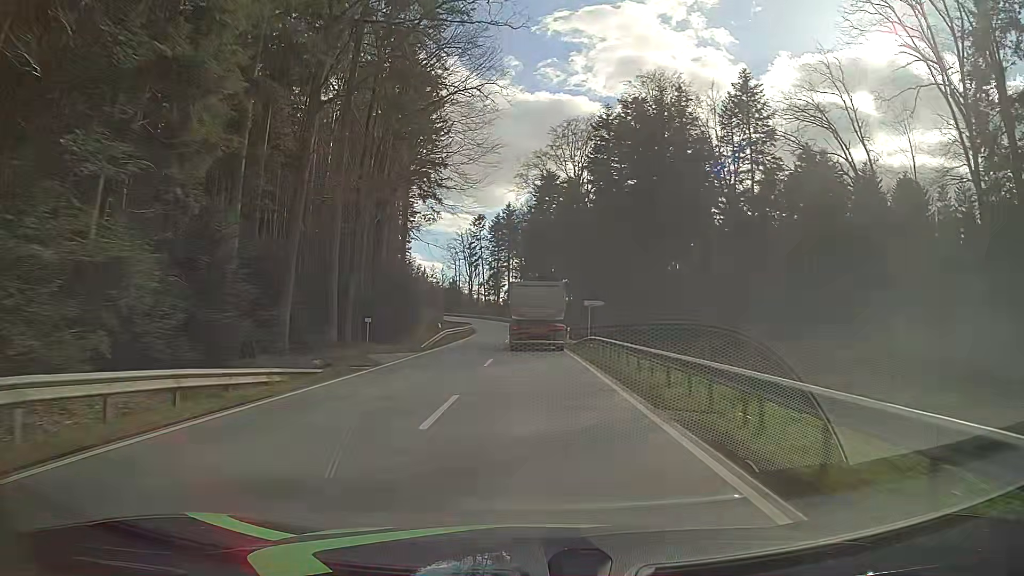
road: tertiary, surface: asphalt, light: Day
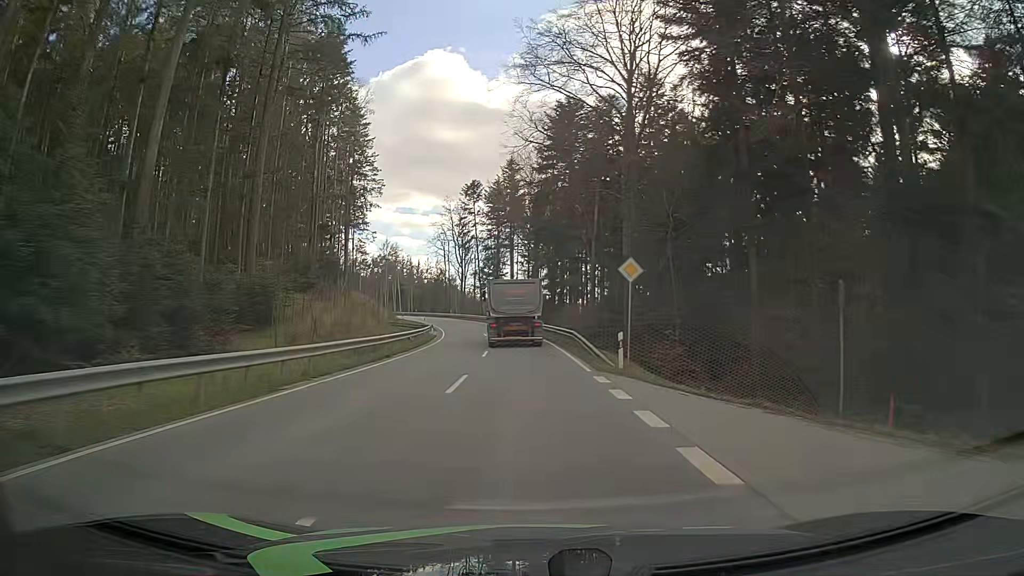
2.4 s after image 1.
(0.0, +43.8) m; 0°
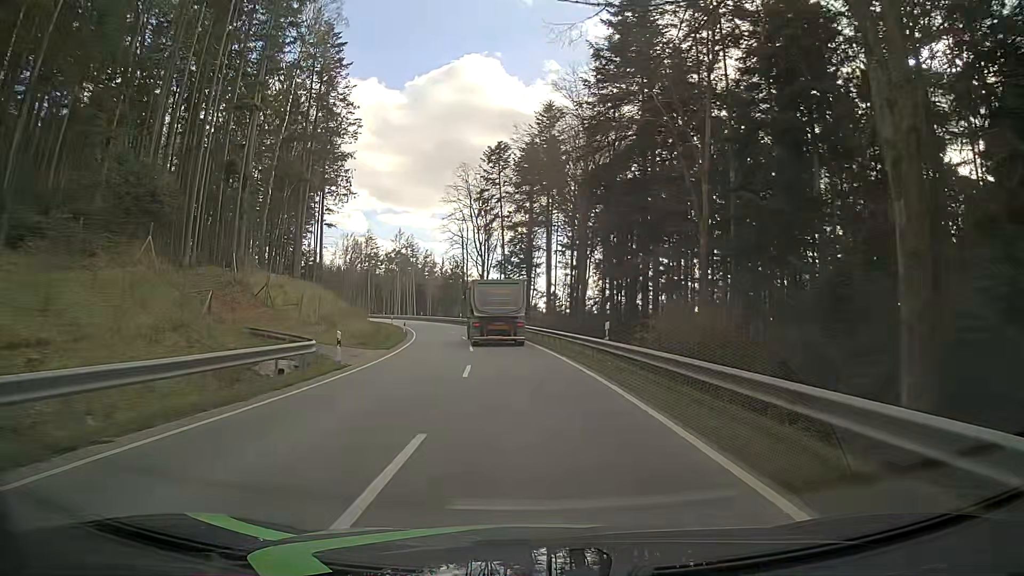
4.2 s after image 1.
(-0.9, +32.5) m; -3°
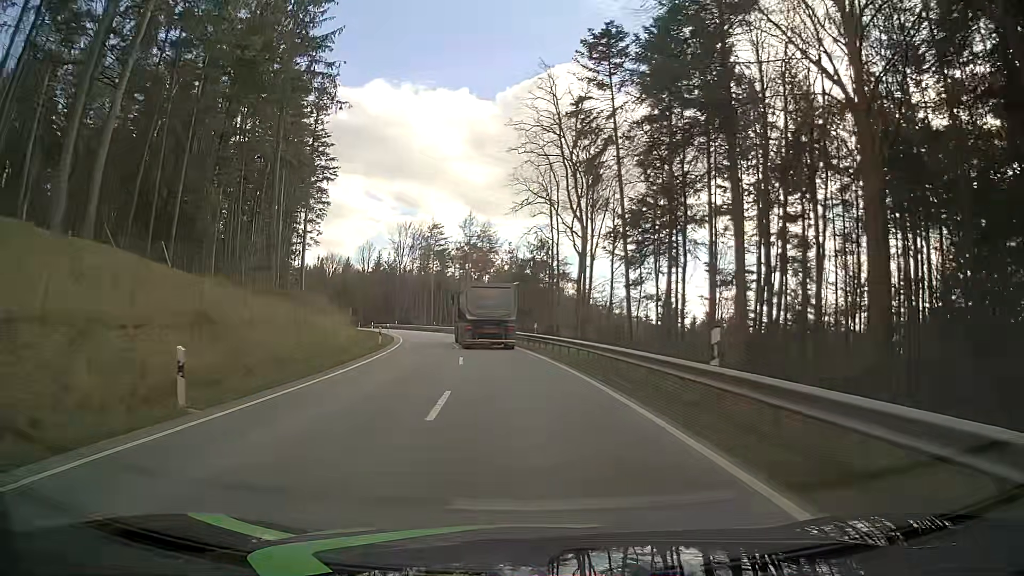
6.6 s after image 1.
(-3.2, +43.0) m; -9°
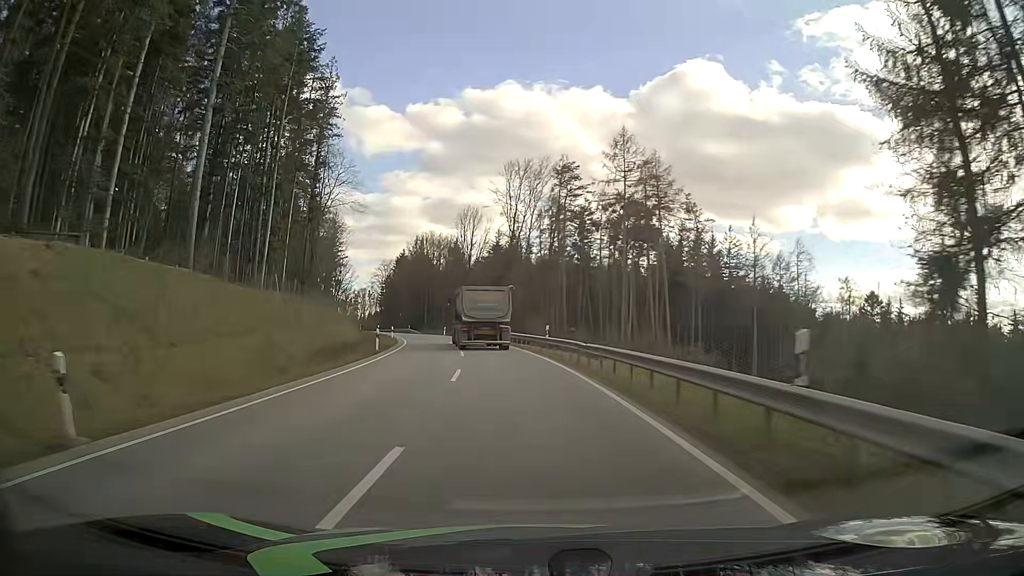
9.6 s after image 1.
(-5.4, +53.6) m; -12°
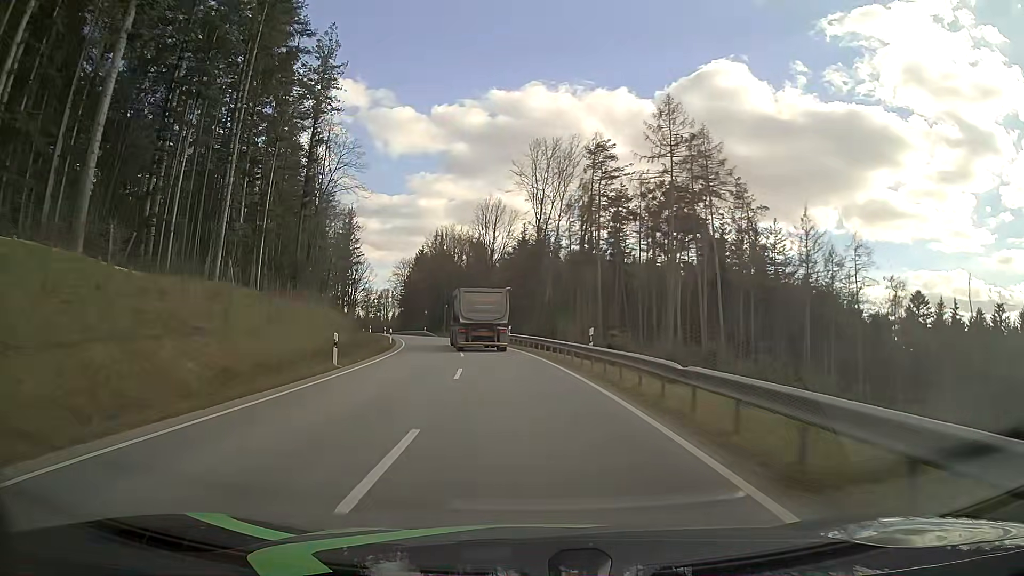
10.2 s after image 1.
(-0.3, +10.9) m; -3°
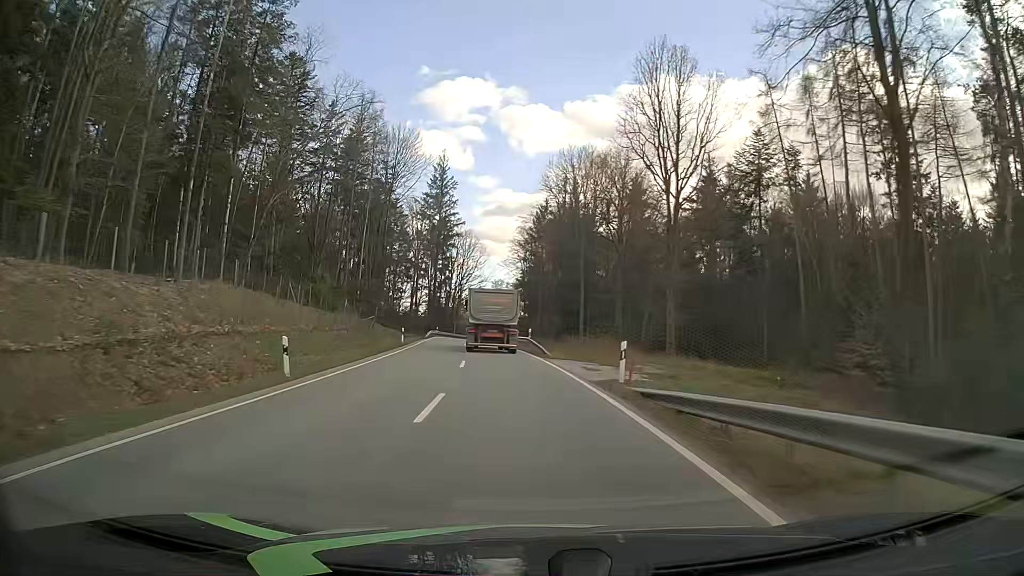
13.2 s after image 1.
(-5.6, +55.5) m; -12°
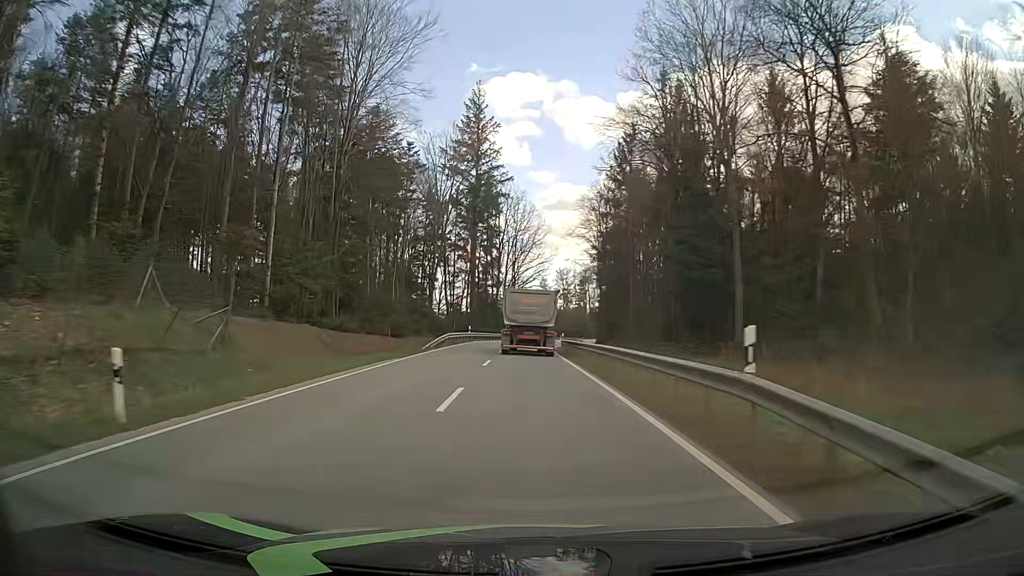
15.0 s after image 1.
(-1.9, +34.9) m; -6°
(0, +10) (0, +20) (0, +30) (-1, +40) (0, +50) (0, +60) (0, +70) (+1, +80) (+2, +90) (+3, +100) m
